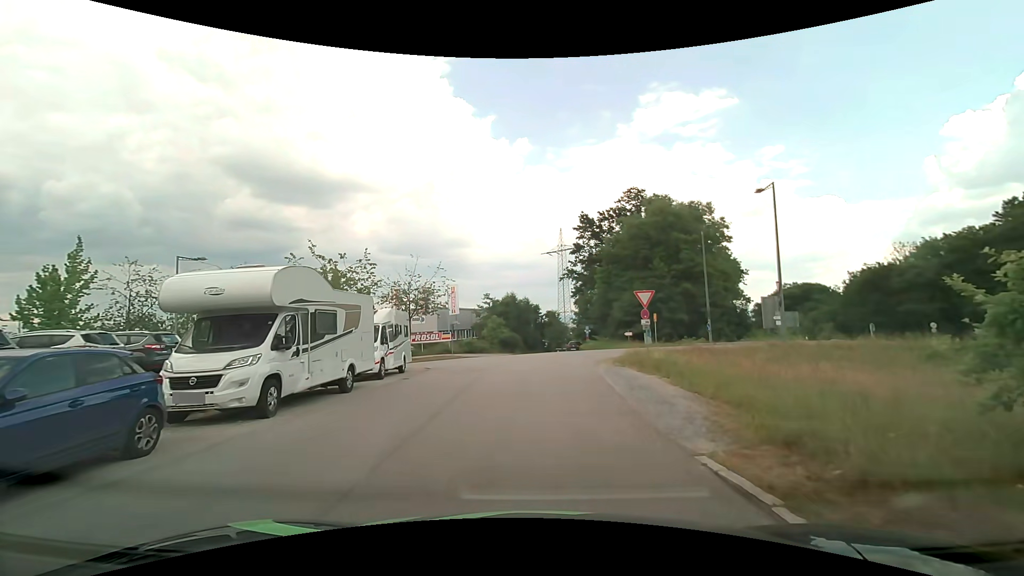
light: Day
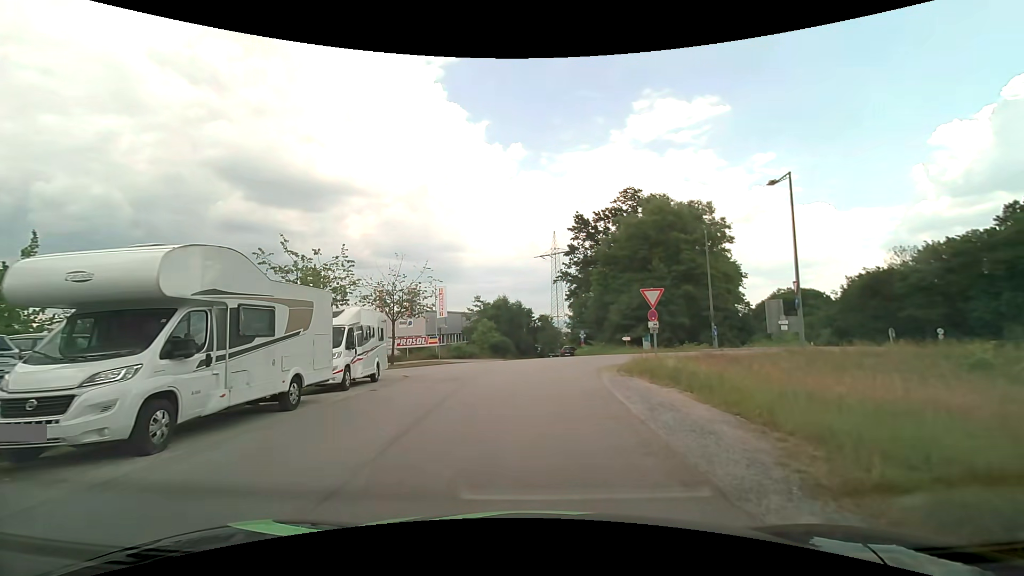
(+0.1, +2.7) m; +1°
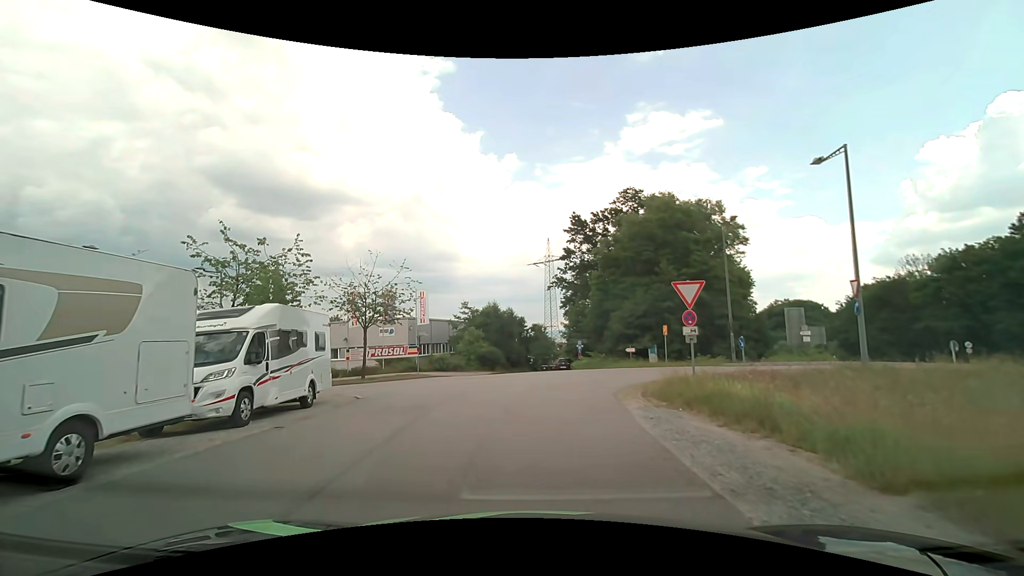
(+0.1, +5.1) m; +2°
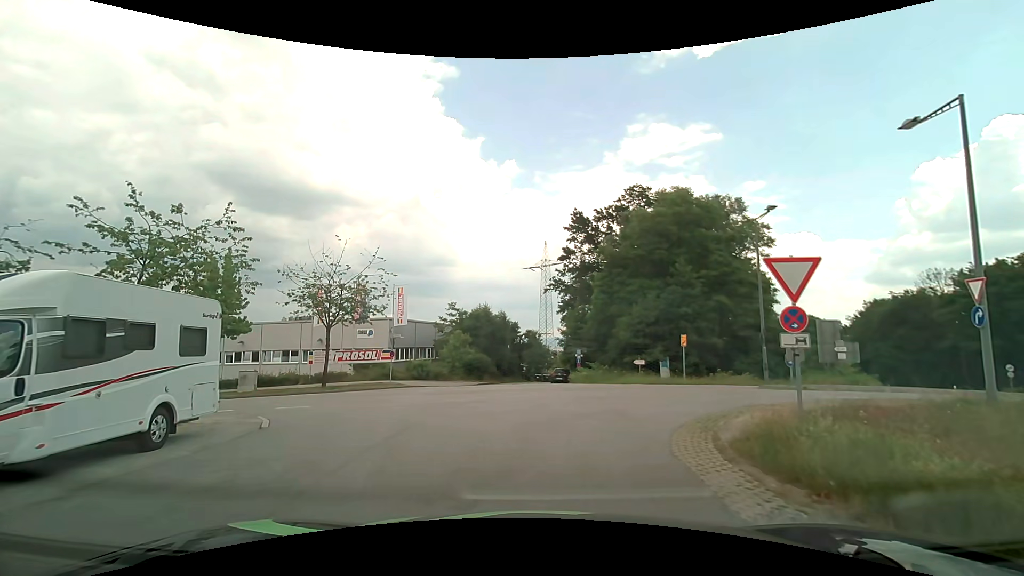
(0.0, +5.3) m; -1°
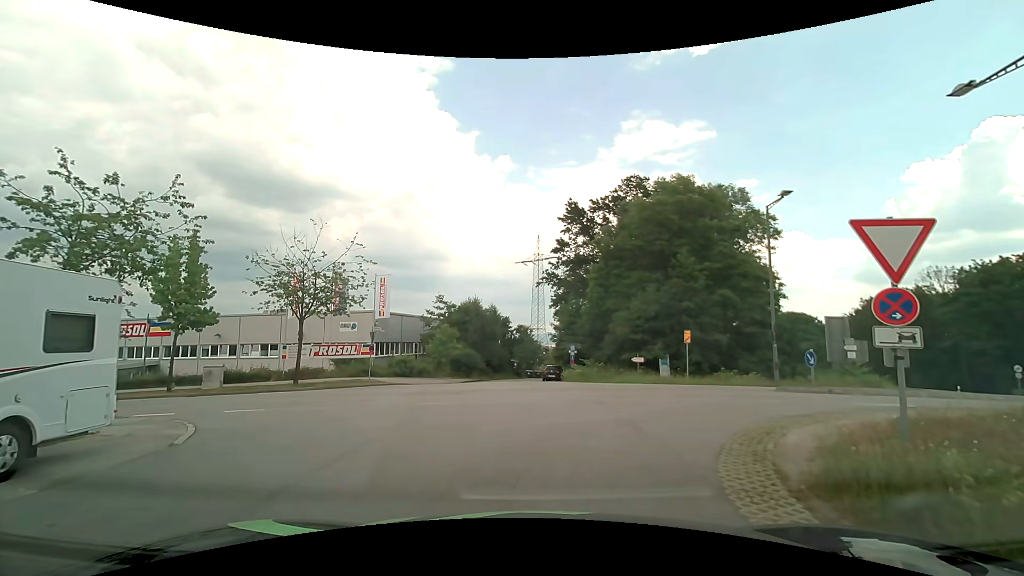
(0.0, +2.3) m; +1°
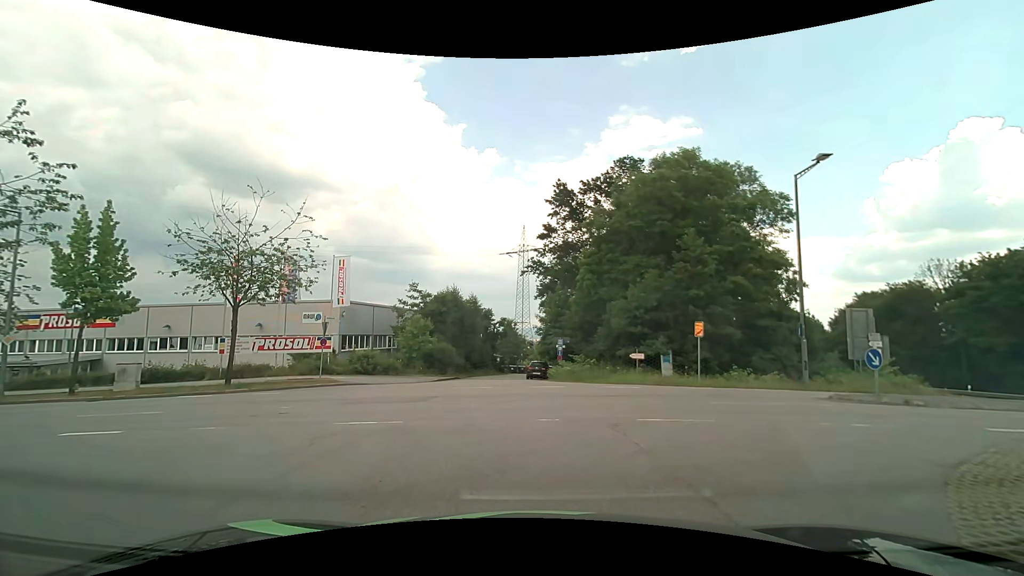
(+0.1, +4.6) m; +2°
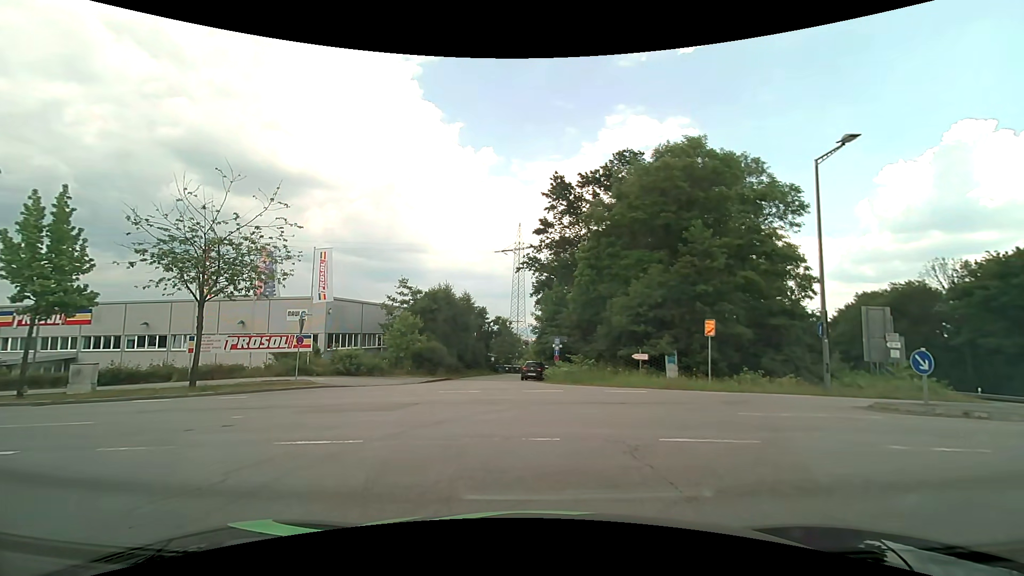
(0.0, +1.9) m; +1°
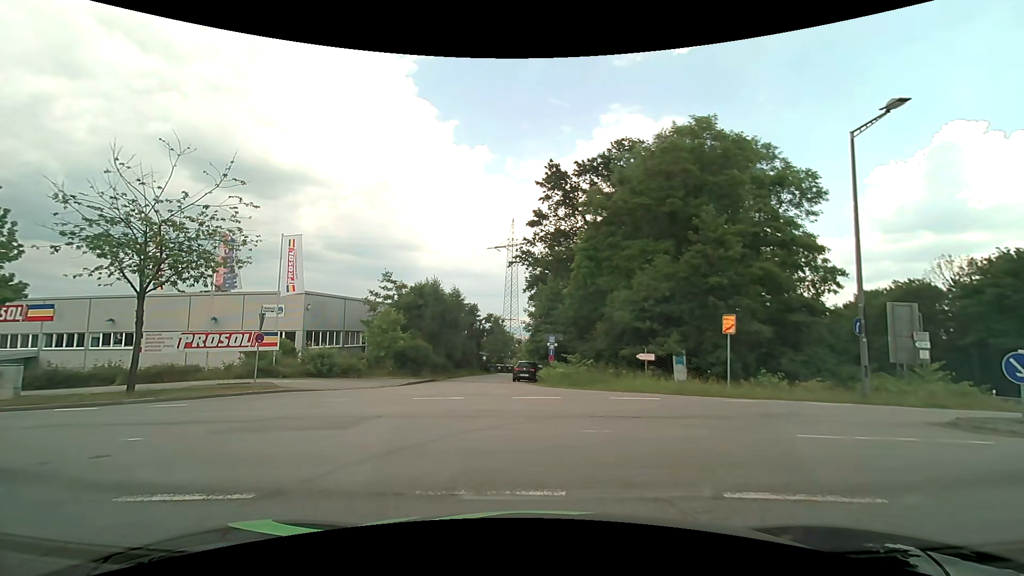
(0.0, +2.7) m; -1°
